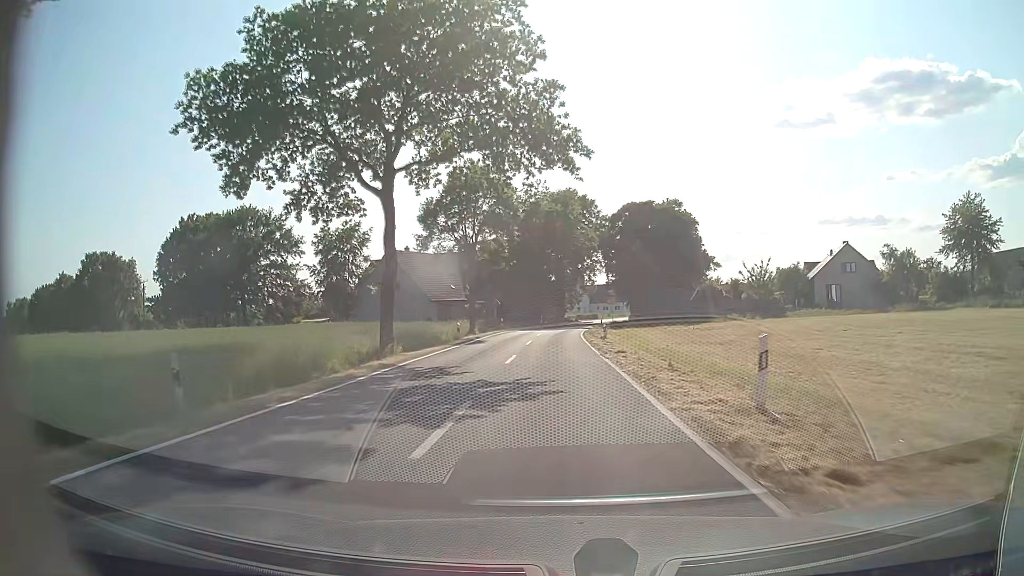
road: tertiary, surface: asphalt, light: Day
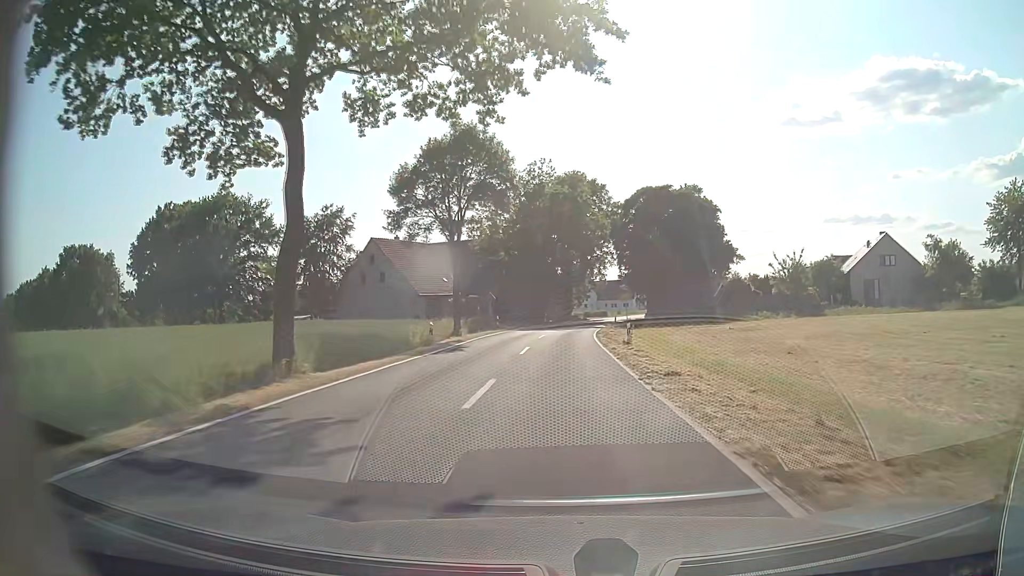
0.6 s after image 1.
(0.0, +9.5) m; 0°
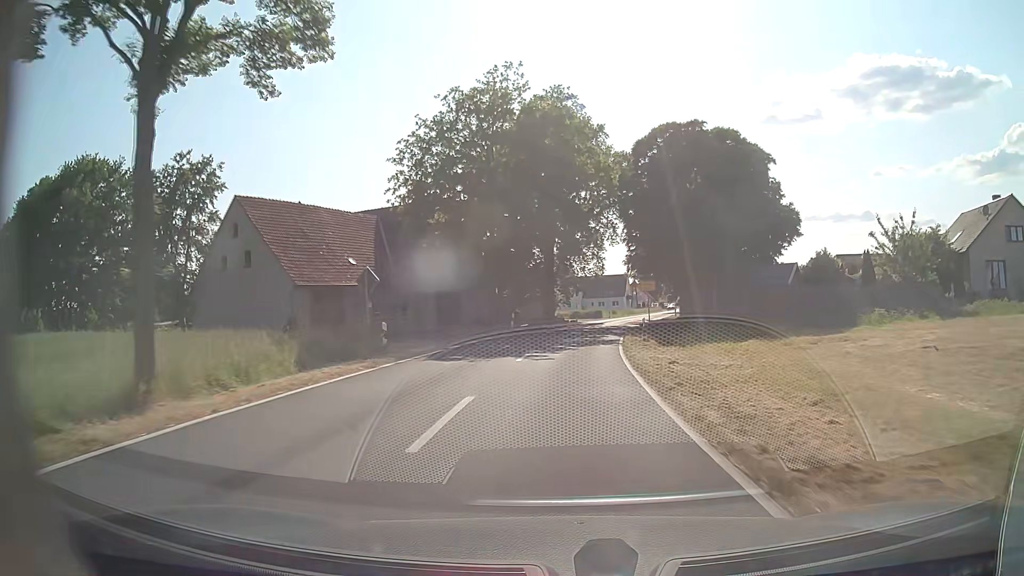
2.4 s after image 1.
(+0.2, +27.4) m; +2°
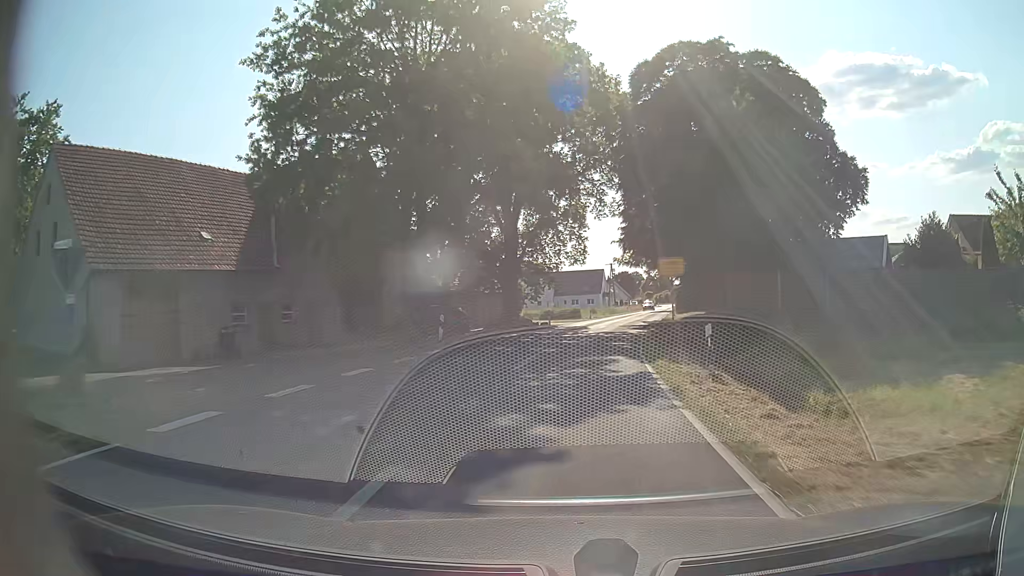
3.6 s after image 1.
(+0.3, +16.5) m; +3°
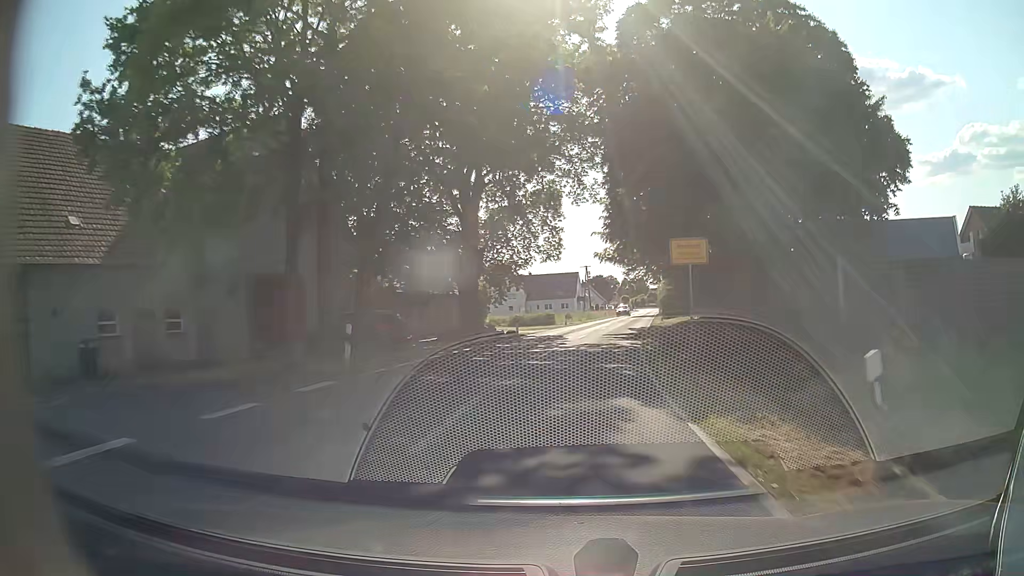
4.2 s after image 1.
(+0.1, +7.8) m; +2°
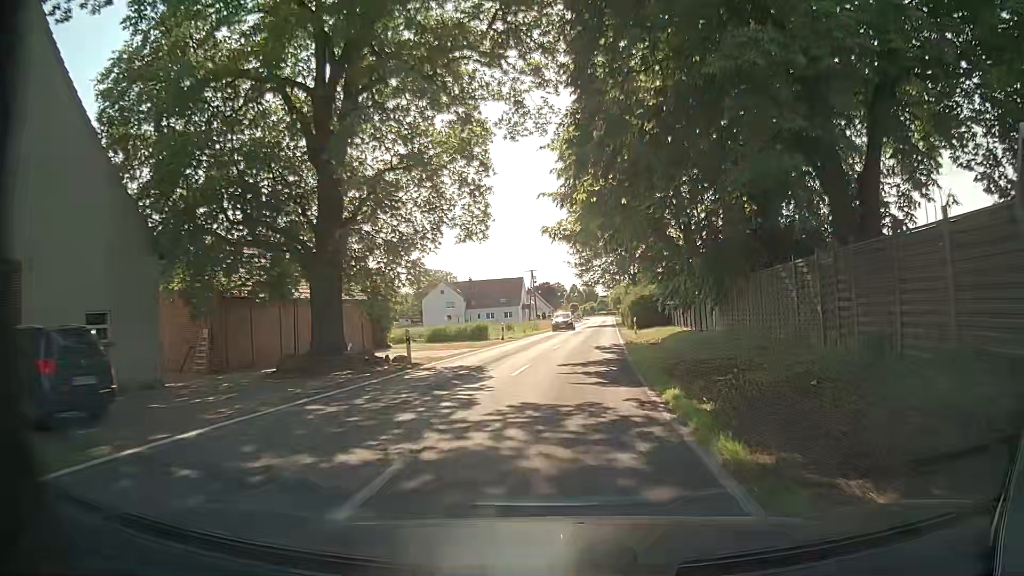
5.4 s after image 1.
(+0.6, +15.0) m; +4°
(0, +10) (+1, +20) (+1, +30) (+2, +40) (+3, +50) (+3, +60) (+4, +70) (+5, +80) (+6, +90) (+7, +100) m
